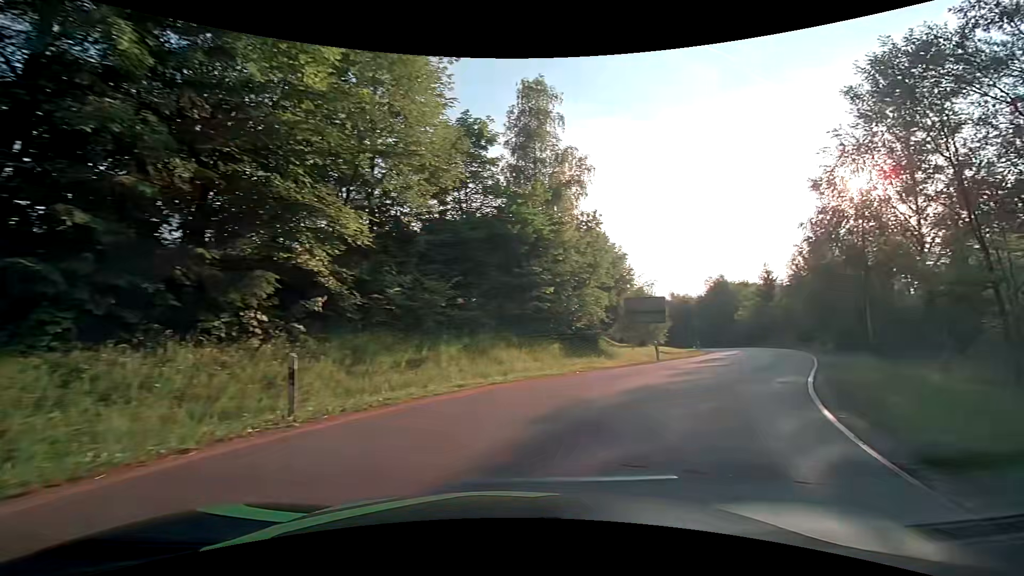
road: tertiary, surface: asphalt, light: Day
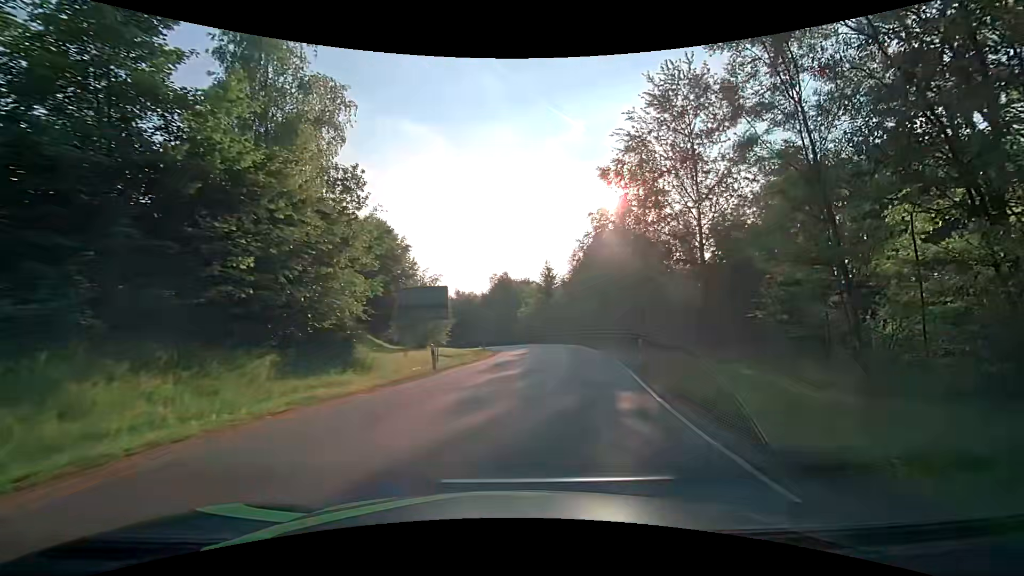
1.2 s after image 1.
(+2.1, +8.0) m; +26°
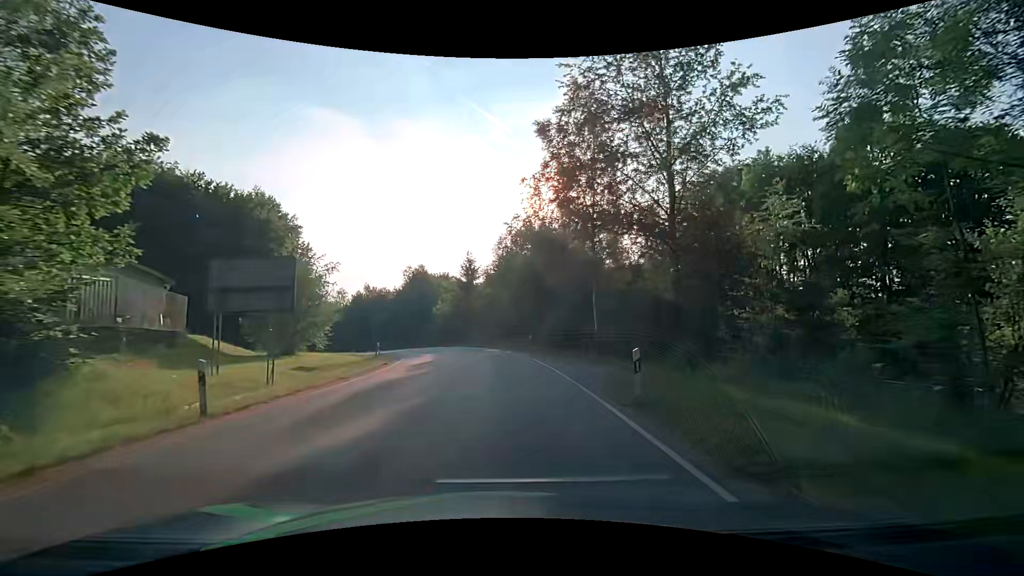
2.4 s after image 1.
(+0.9, +9.8) m; +10°
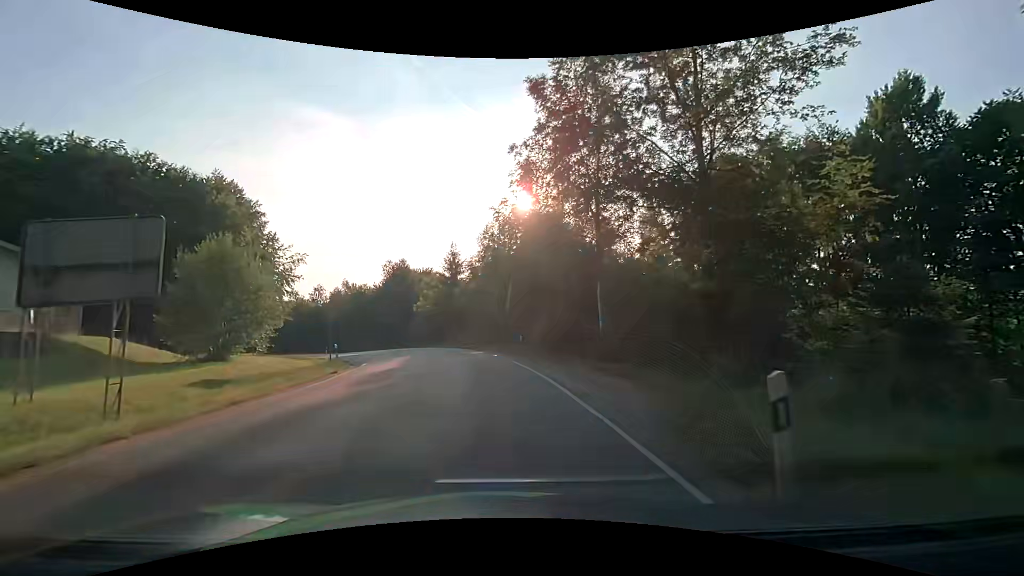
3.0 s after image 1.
(+0.1, +5.5) m; +1°
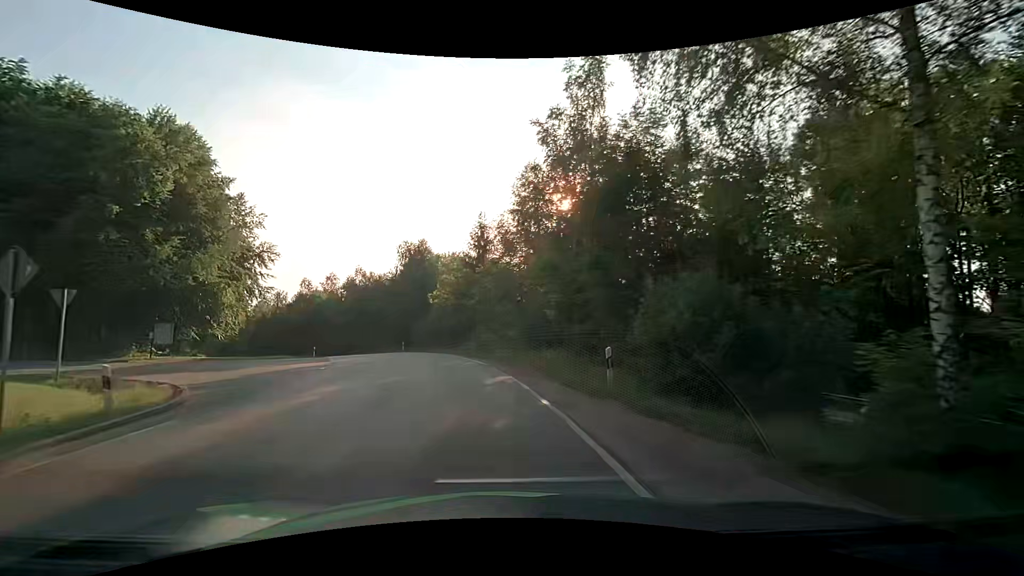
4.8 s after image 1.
(-0.2, +17.2) m; -3°
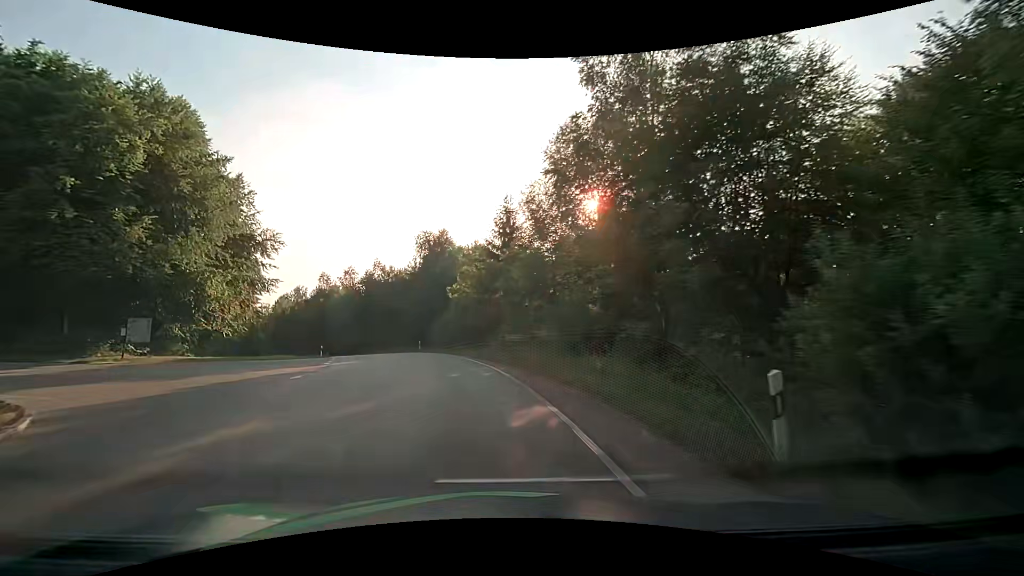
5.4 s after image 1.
(-0.2, +5.8) m; -3°
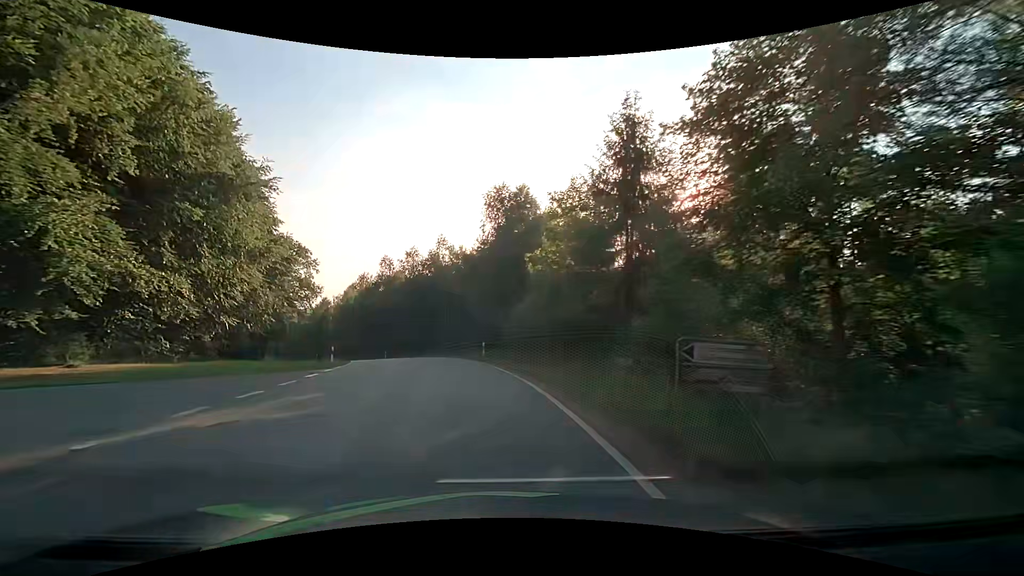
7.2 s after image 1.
(-1.6, +17.8) m; -10°
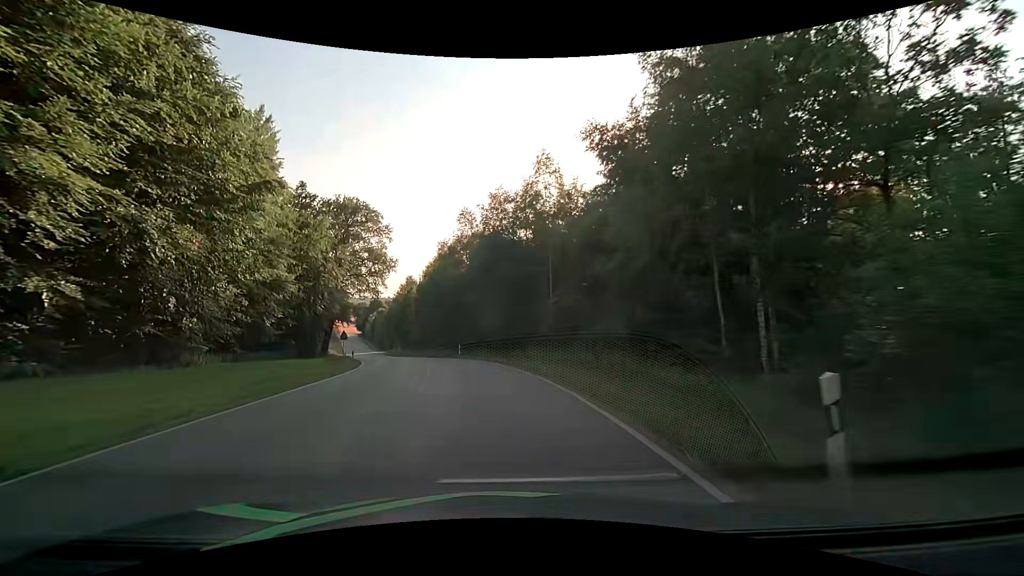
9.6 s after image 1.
(-2.6, +25.3) m; -12°
(0, +10) (-1, +20) (-3, +30) (-5, +40) (-8, +49) (-11, +59) (-15, +68) (-18, +77) (-21, +87) (-25, +96) m
